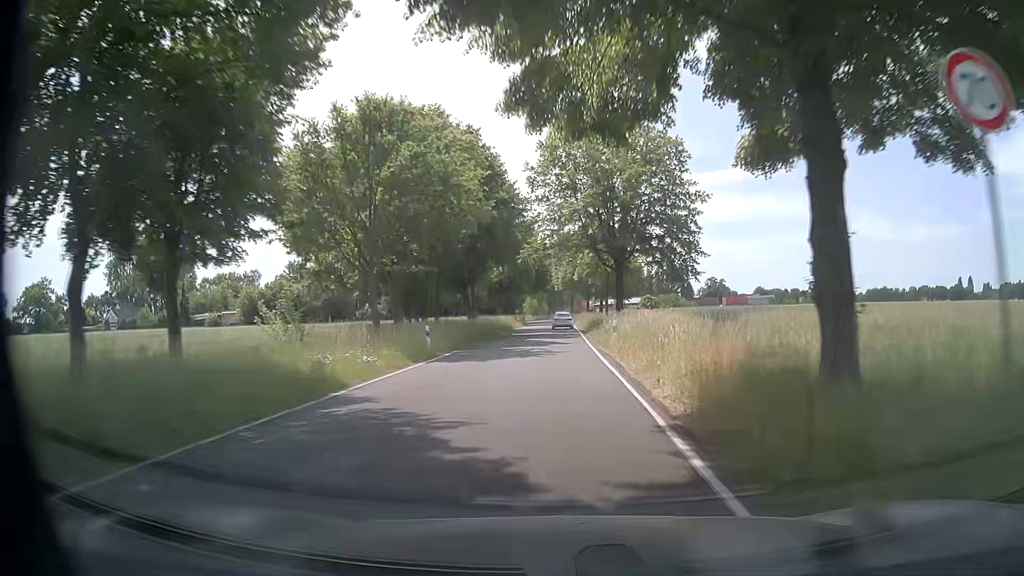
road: secondary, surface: asphalt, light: Day
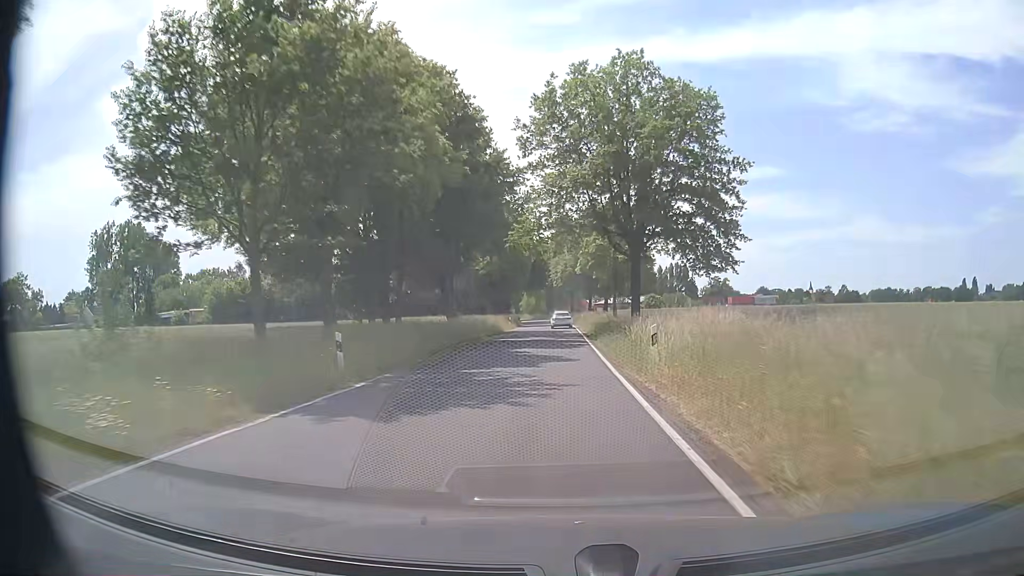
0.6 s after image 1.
(0.0, +10.9) m; 0°
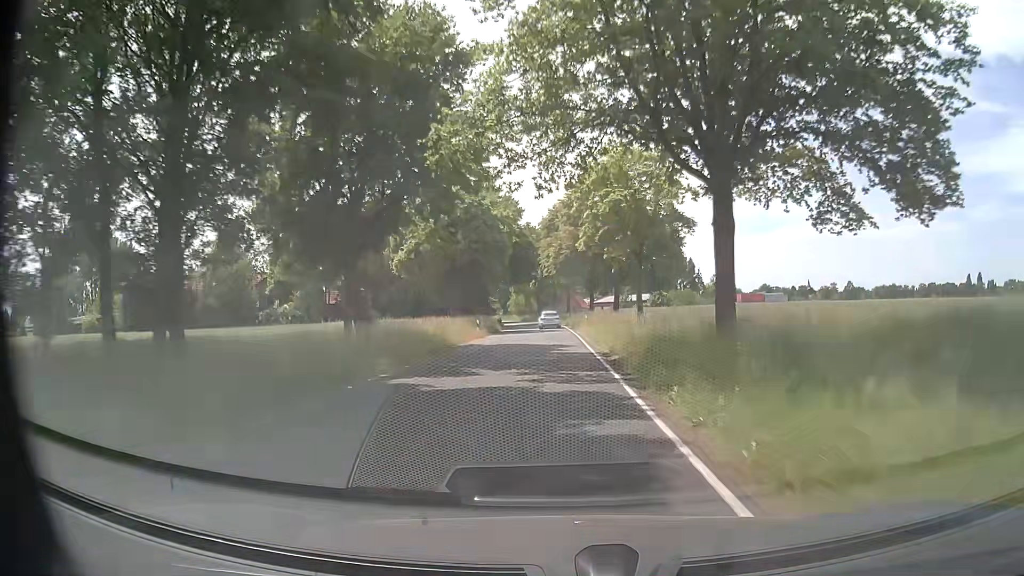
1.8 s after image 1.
(+0.1, +21.8) m; +1°
(0, +10) (0, +20) (0, +30) (0, +40) (0, +50) (-1, +60) (-1, +70) (-2, +80) (-3, +90) (-5, +100) m
